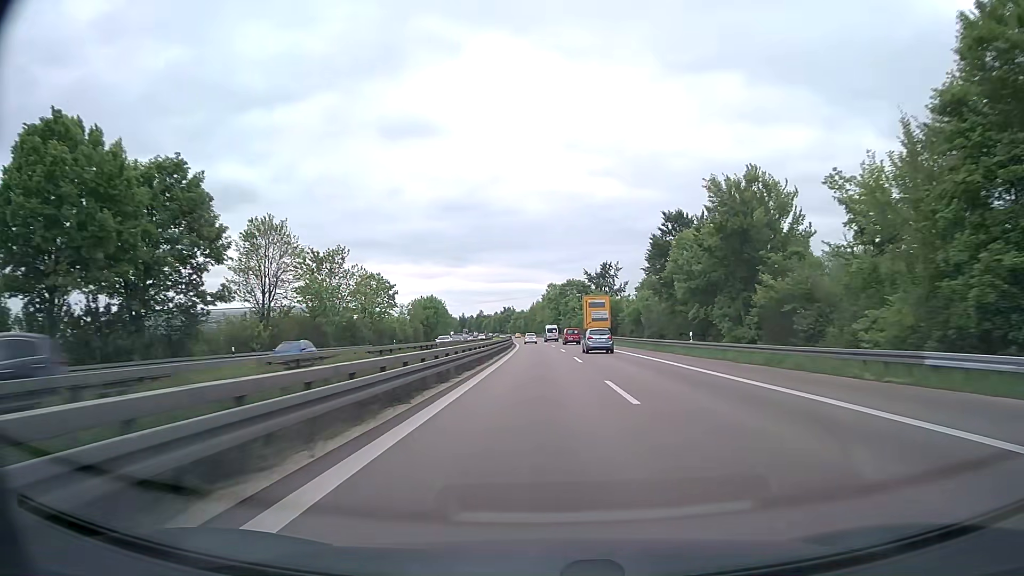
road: trunk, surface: asphalt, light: Day
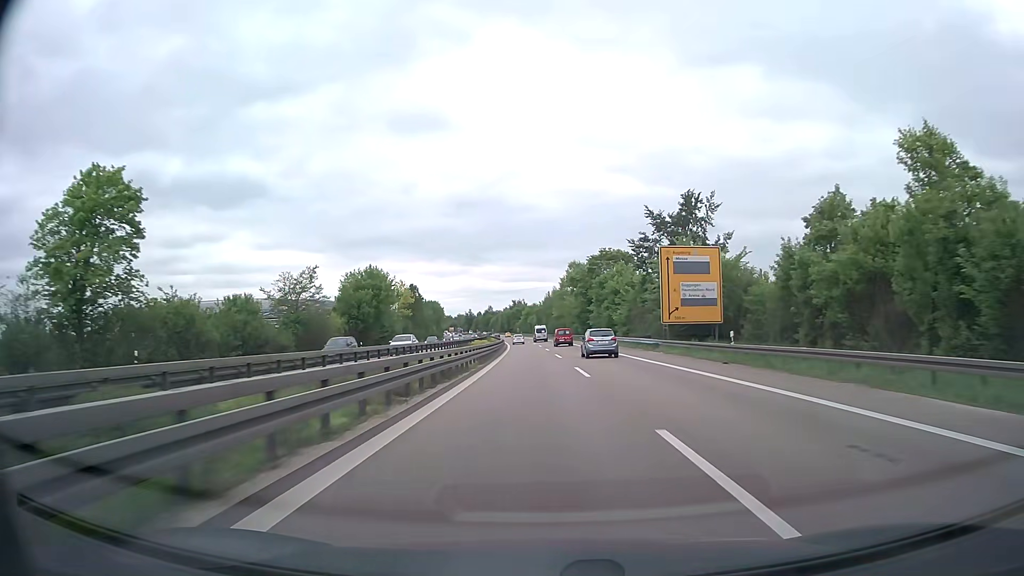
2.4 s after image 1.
(-0.6, +63.3) m; -1°
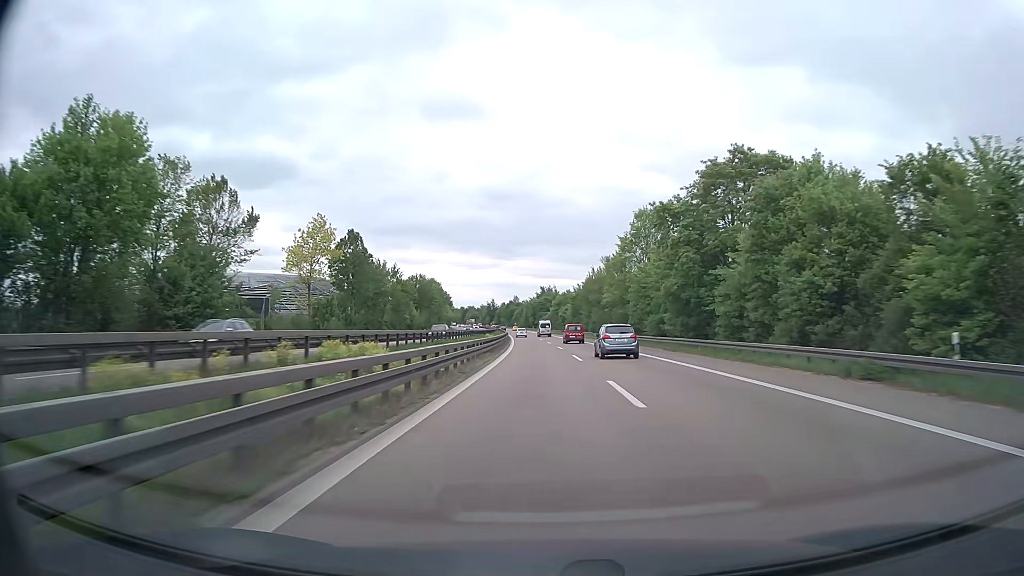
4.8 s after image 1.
(-1.5, +63.4) m; -3°
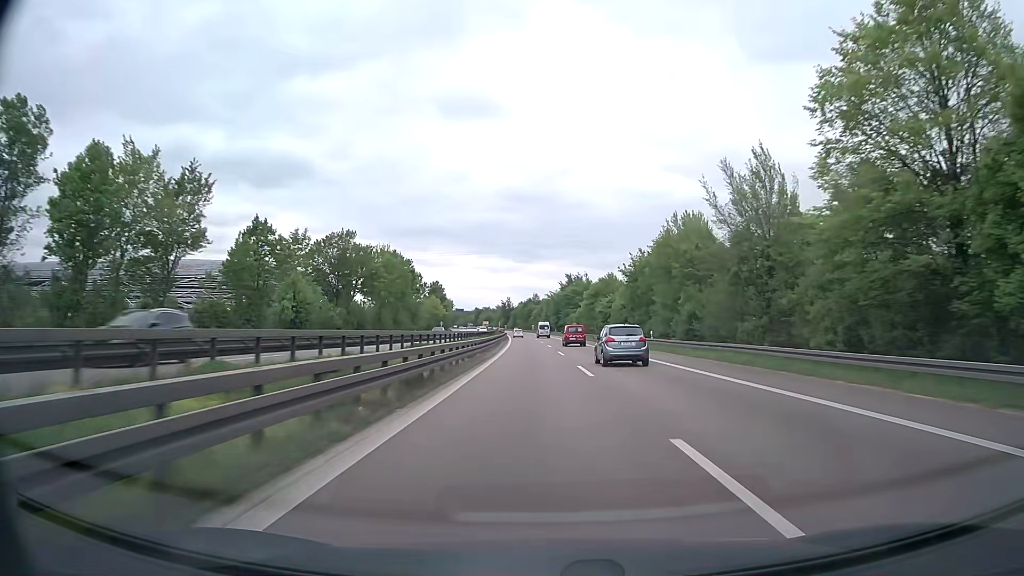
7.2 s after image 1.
(-0.8, +63.3) m; -2°
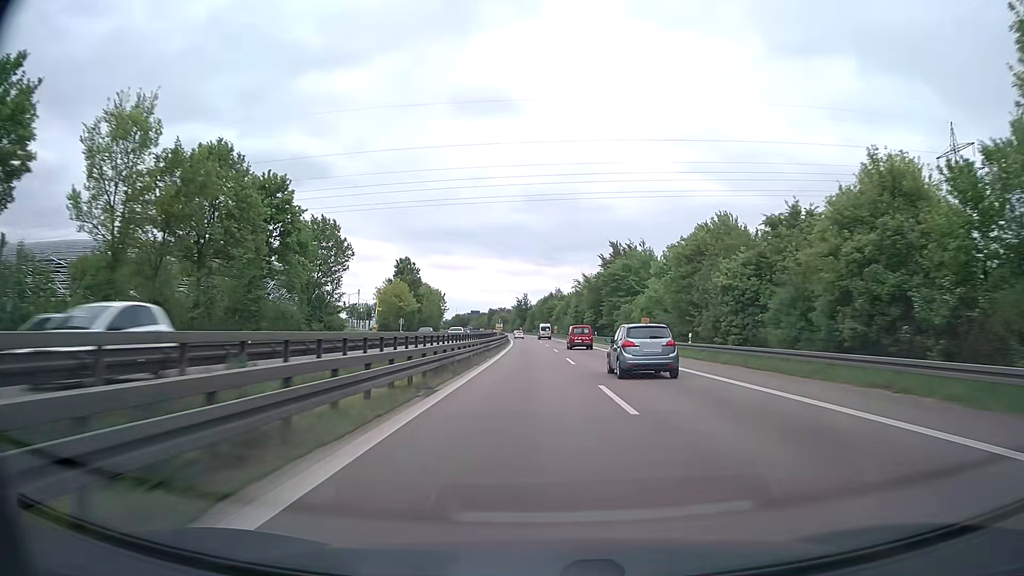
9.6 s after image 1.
(-1.2, +63.1) m; -2°
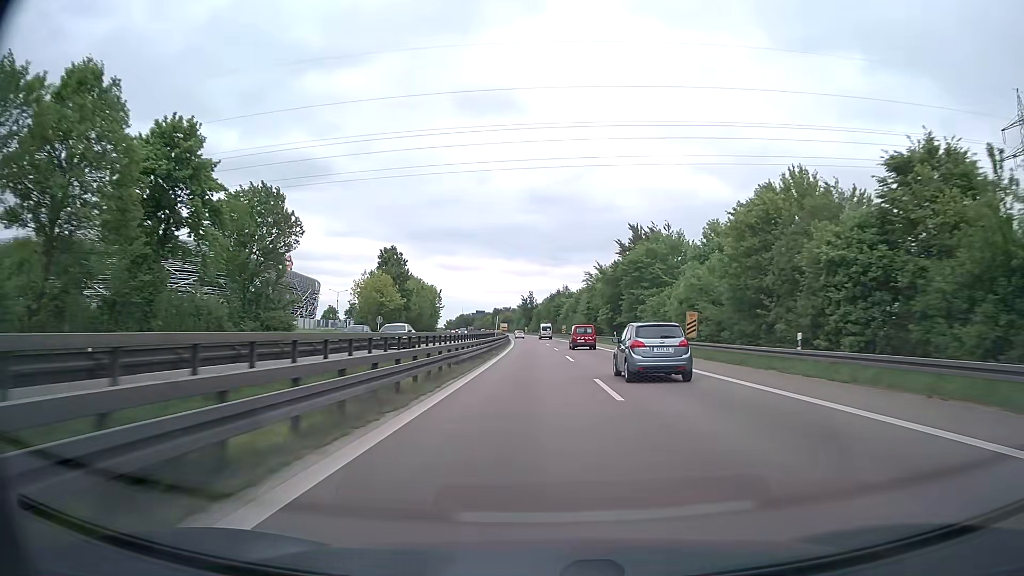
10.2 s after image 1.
(0.0, +15.8) m; 0°
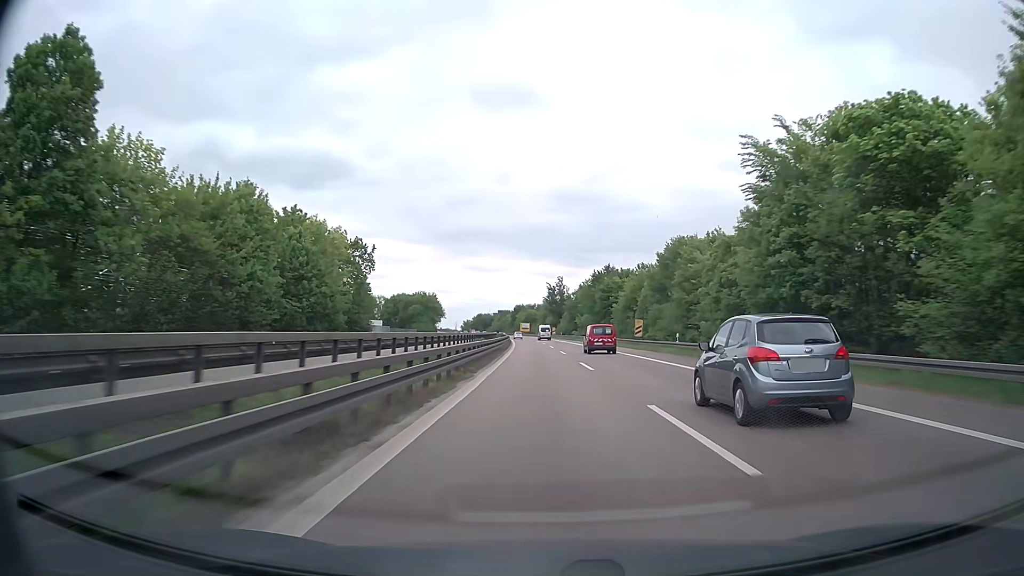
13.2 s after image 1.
(-2.0, +78.9) m; -3°
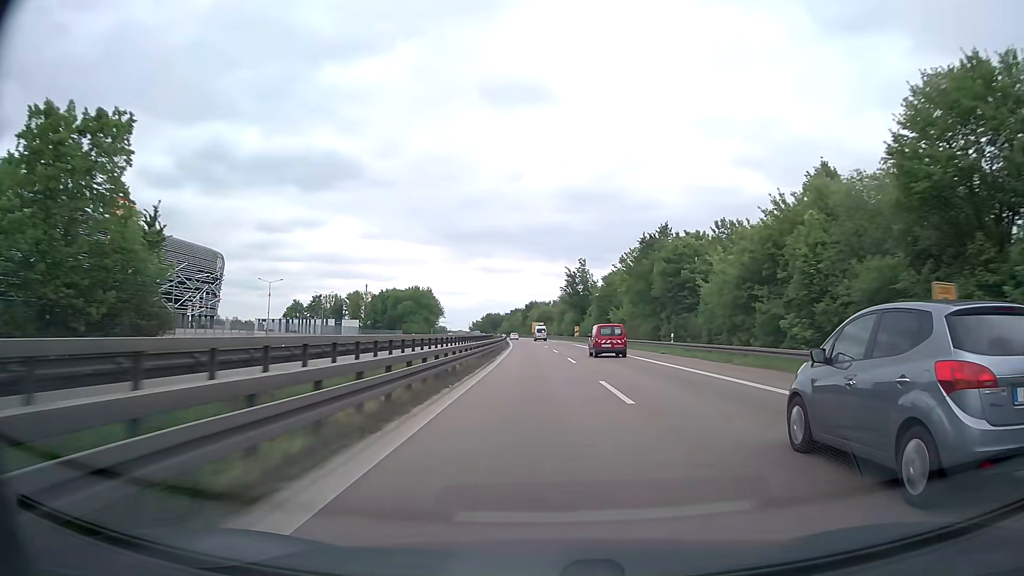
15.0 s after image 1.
(-0.4, +47.4) m; -1°
(0, +10) (0, +20) (0, +30) (-1, +40) (-1, +50) (-1, +60) (-2, +70) (-2, +80) (-2, +90) (-3, +100) m
